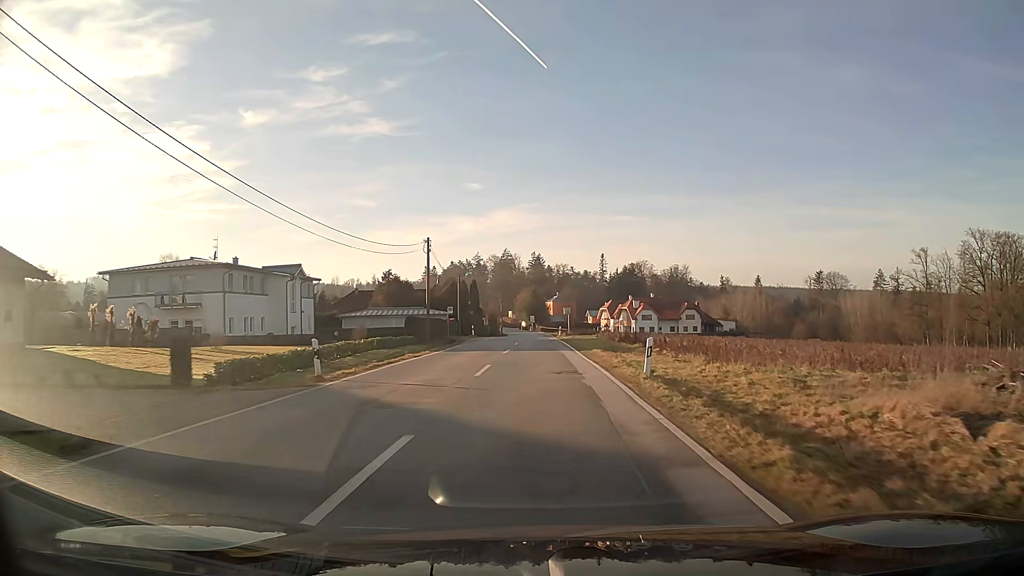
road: tertiary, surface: asphalt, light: Day
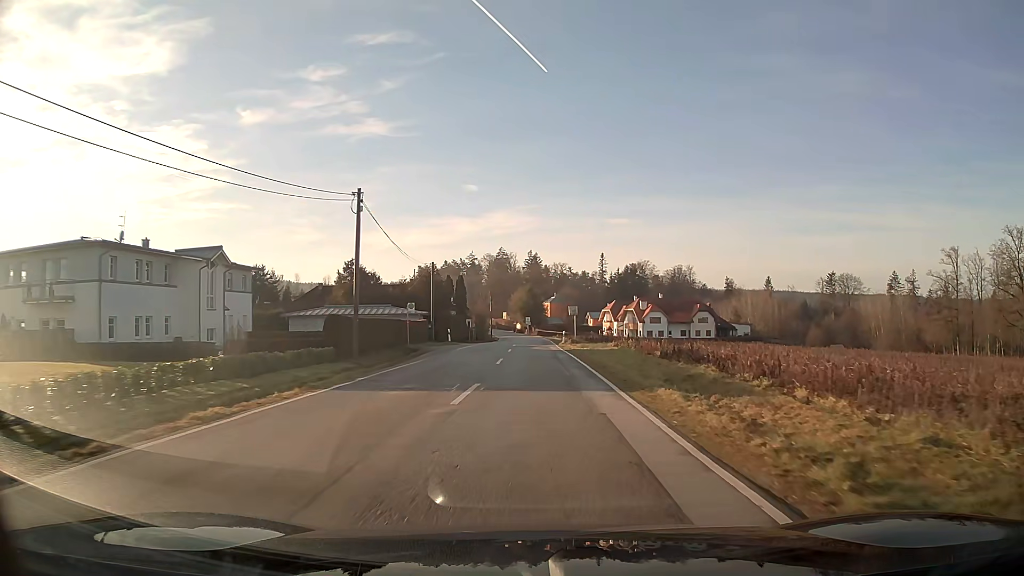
(0.0, +16.6) m; 0°
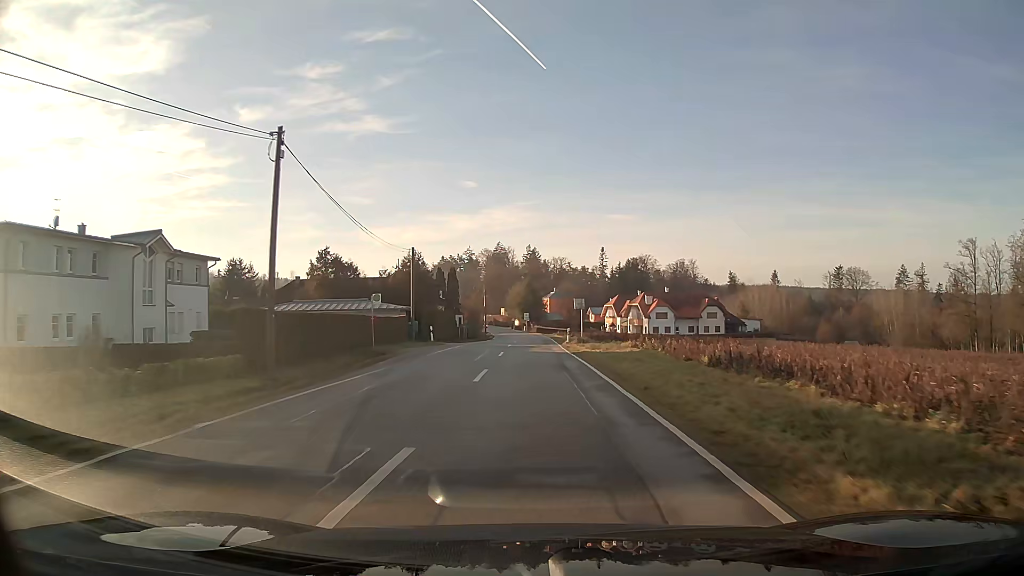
(0.0, +8.5) m; 0°
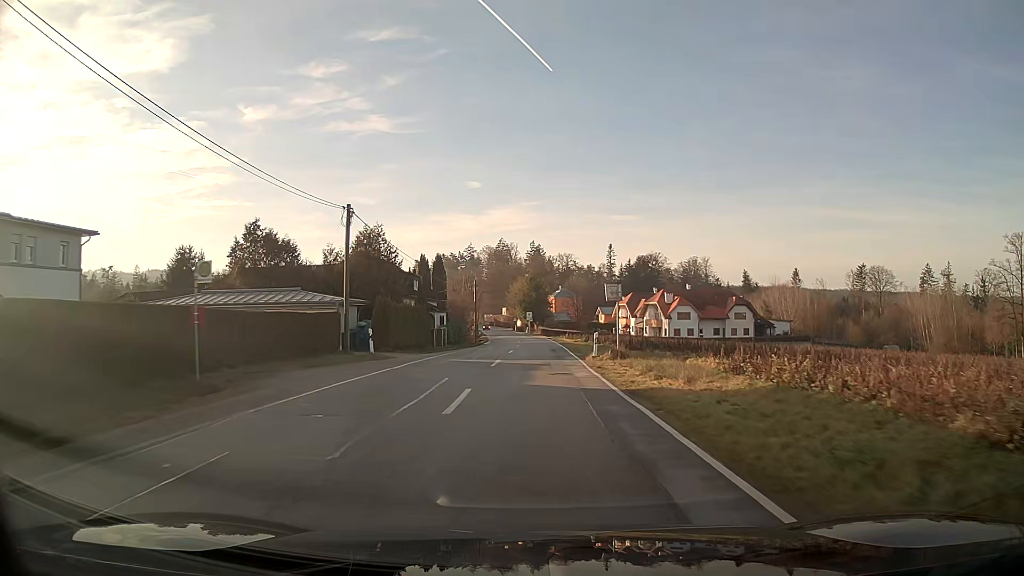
(0.0, +17.4) m; 0°
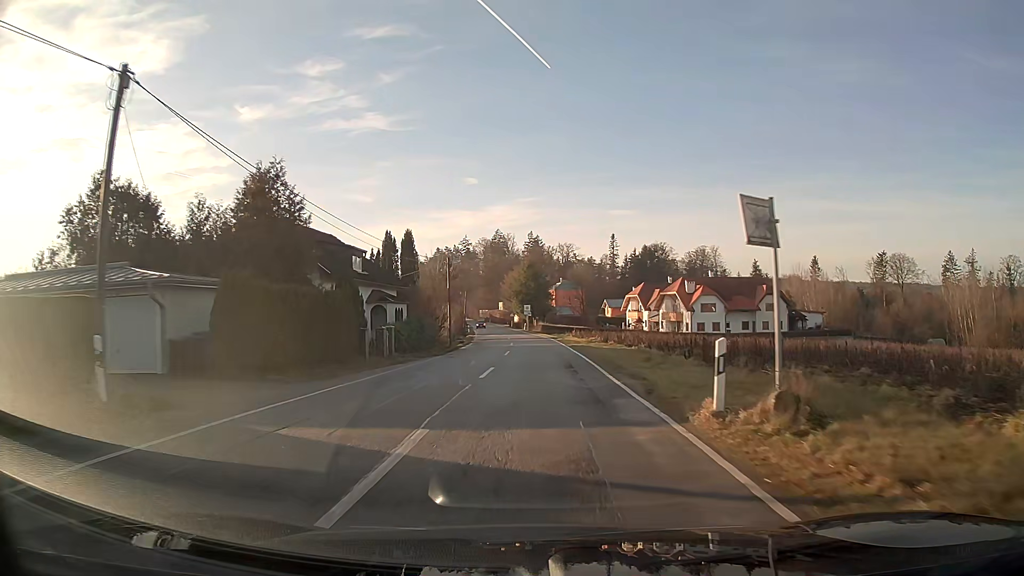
(0.0, +17.9) m; 0°
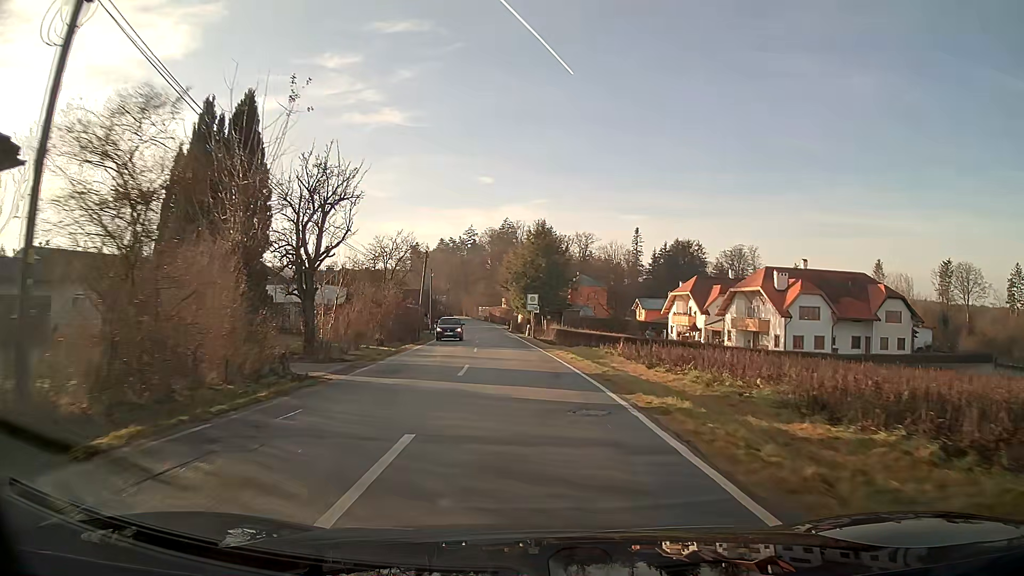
(-0.2, +36.9) m; -1°
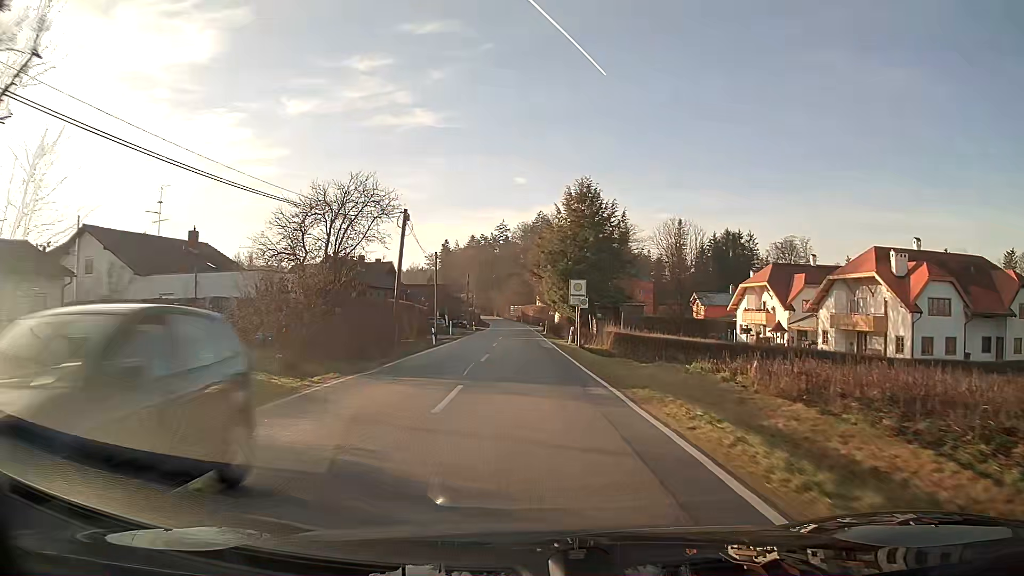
(-0.5, +18.6) m; -3°
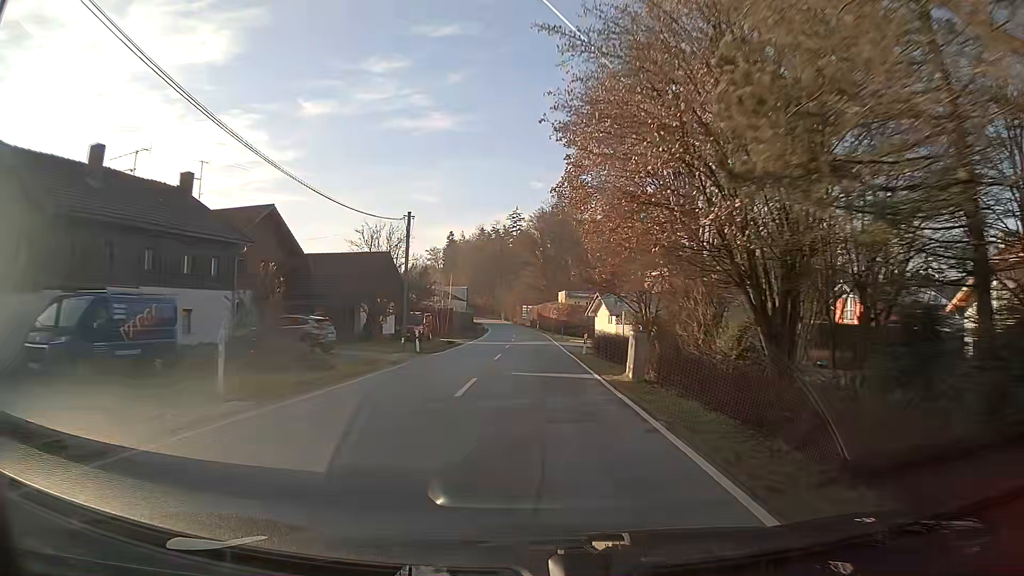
(-0.7, +46.2) m; -1°
